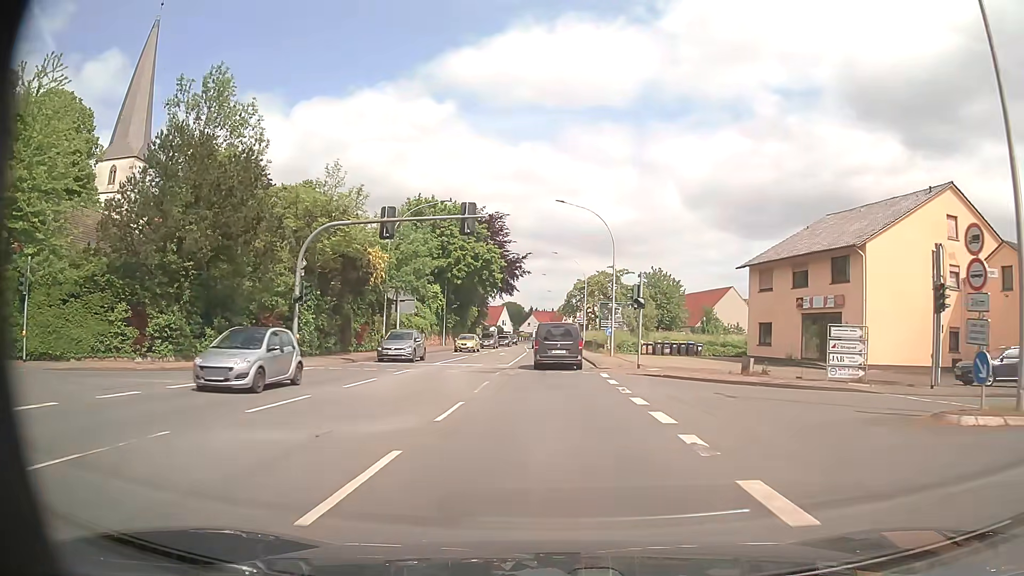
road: primary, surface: asphalt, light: Day
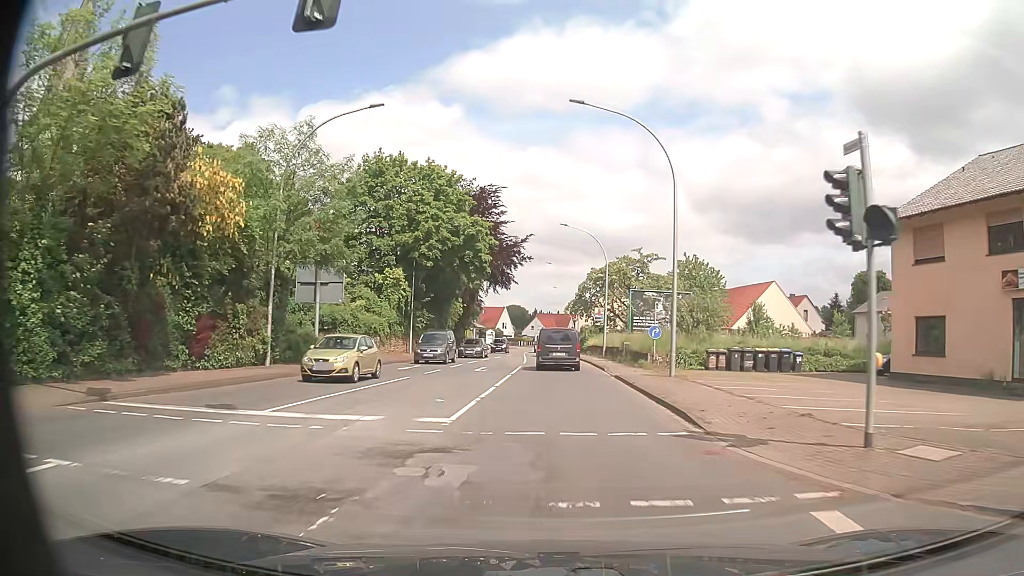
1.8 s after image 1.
(-0.3, +19.7) m; -1°
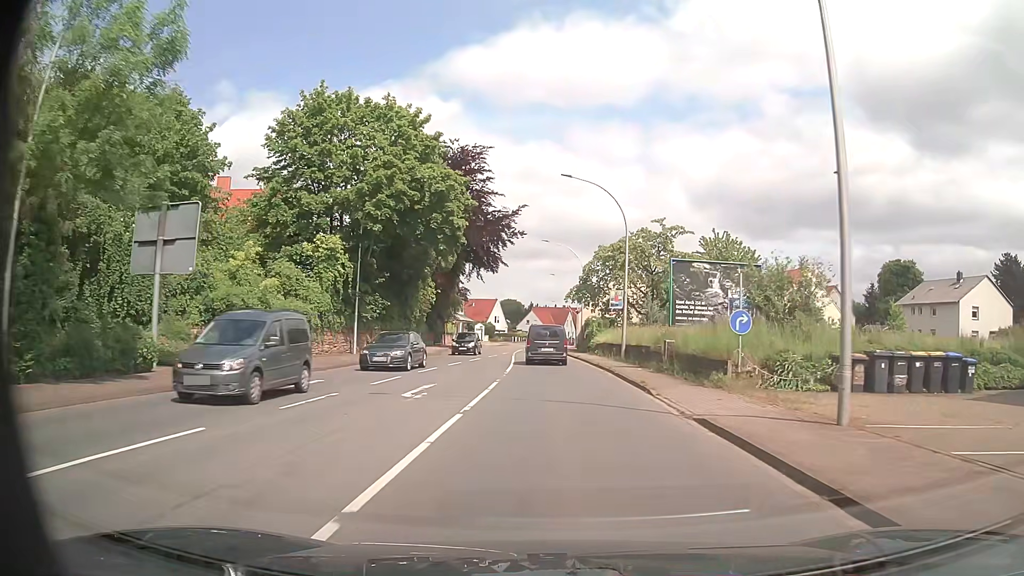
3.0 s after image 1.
(0.0, +14.3) m; 0°
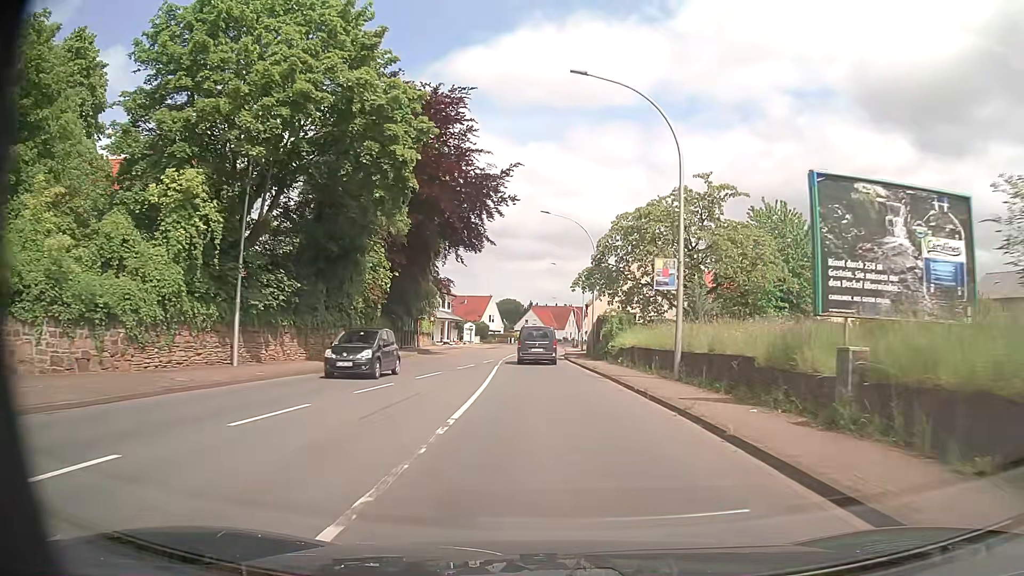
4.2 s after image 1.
(+0.1, +14.8) m; 0°
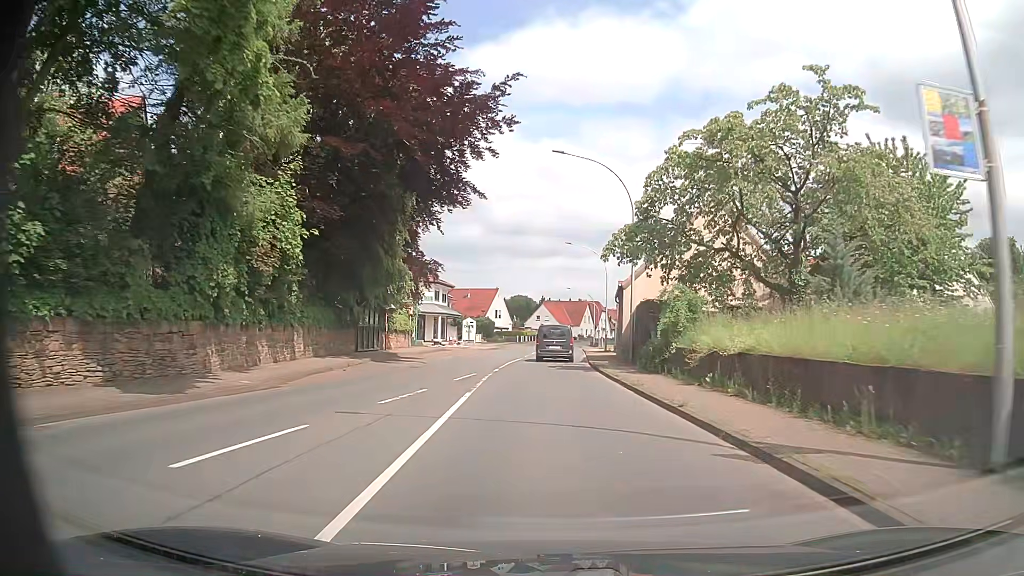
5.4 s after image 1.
(-0.2, +15.2) m; -1°
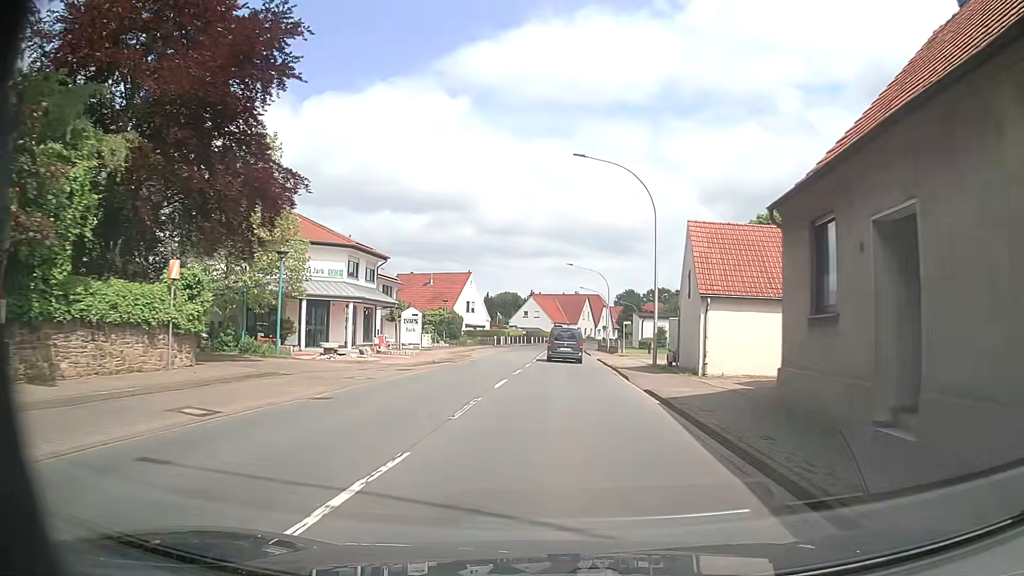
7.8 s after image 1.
(0.0, +31.0) m; +2°
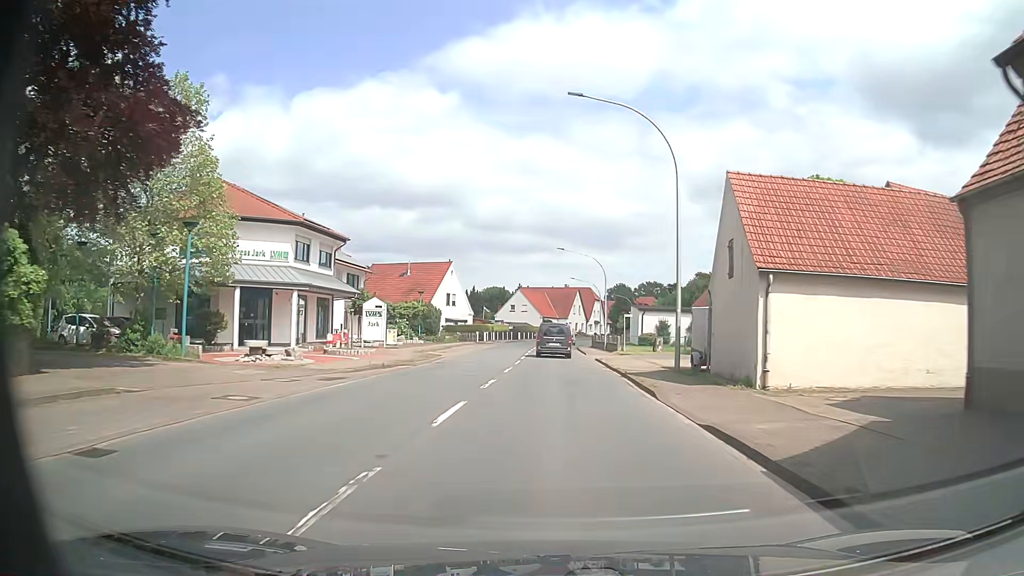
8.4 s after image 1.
(0.0, +7.8) m; 0°
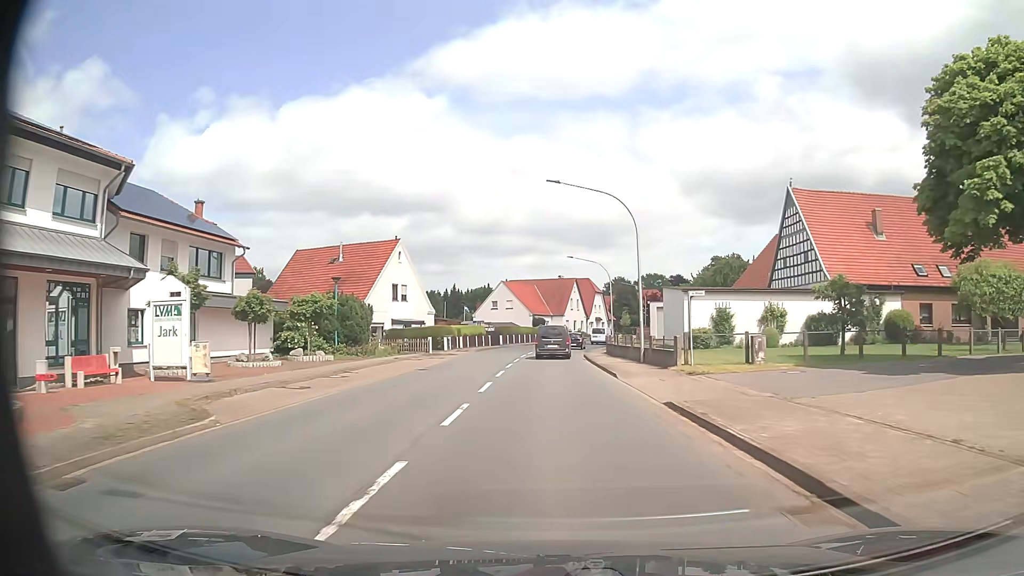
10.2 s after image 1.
(+0.5, +23.6) m; +1°
(0, +10) (0, +20) (0, +30) (0, +40) (+1, +50) (+2, +60) (+4, +70) (+6, +79) (+9, +89) (+12, +99) m
